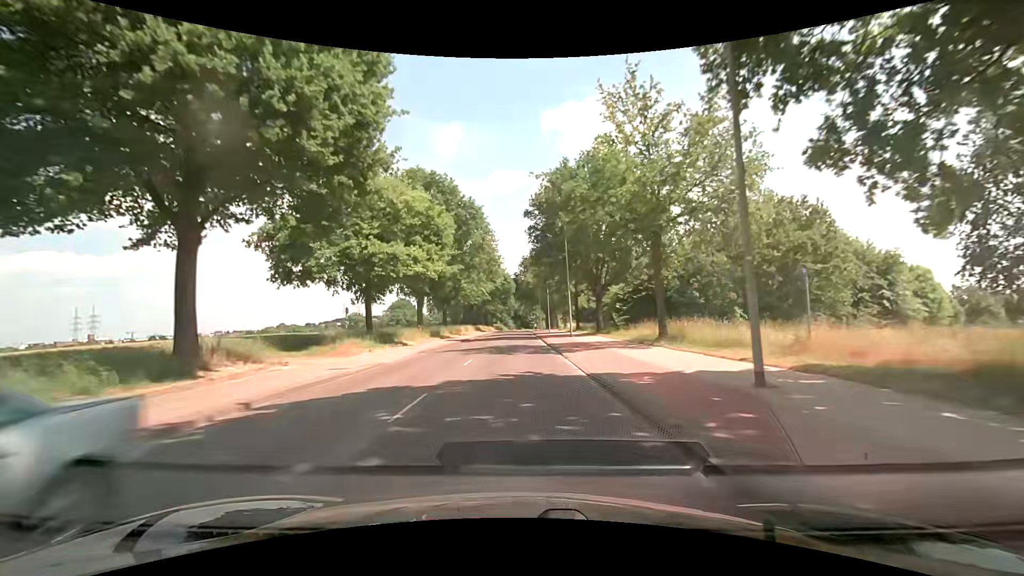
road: secondary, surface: asphalt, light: Day
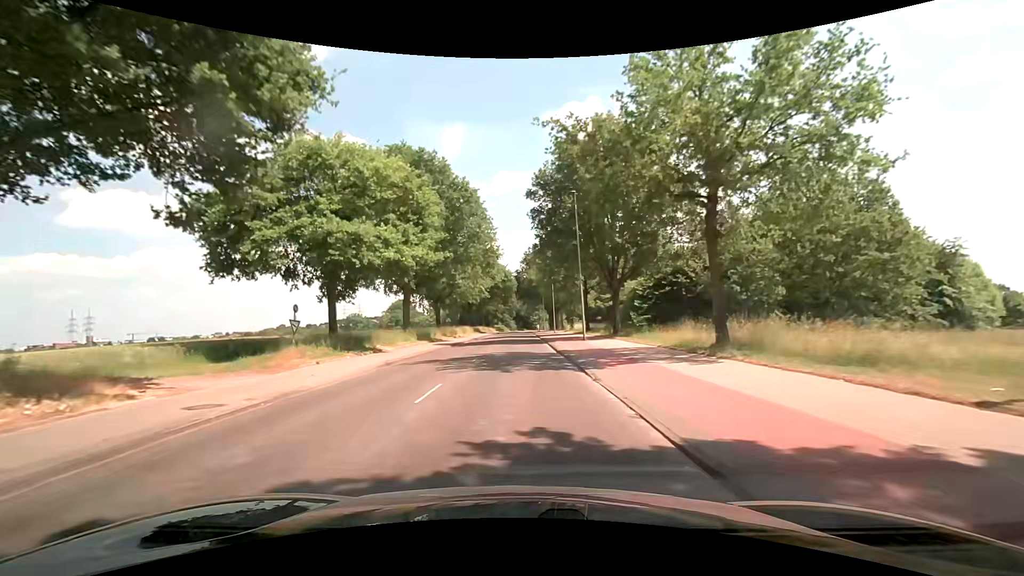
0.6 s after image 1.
(0.0, +7.4) m; 0°
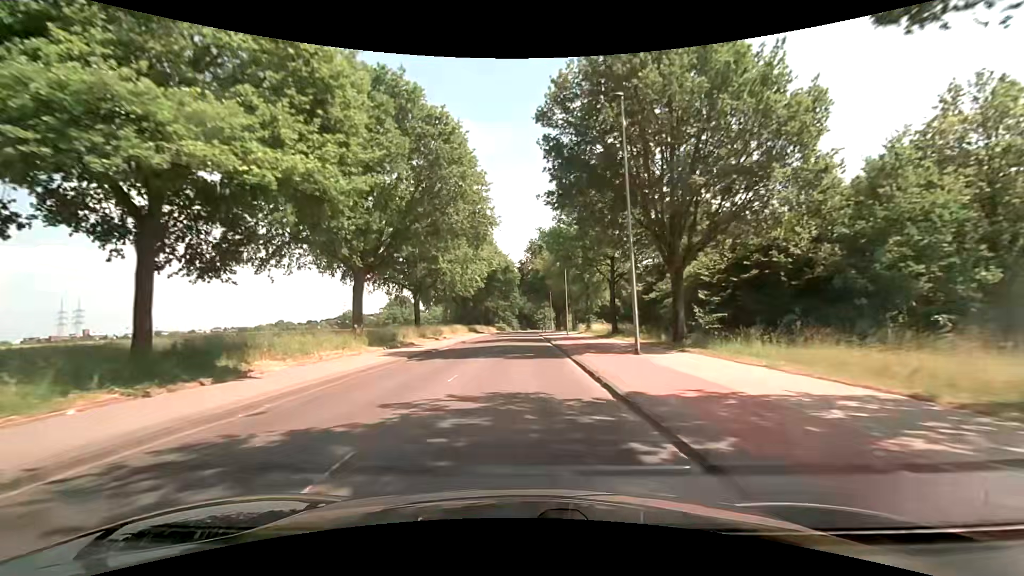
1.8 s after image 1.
(-0.2, +15.0) m; -1°
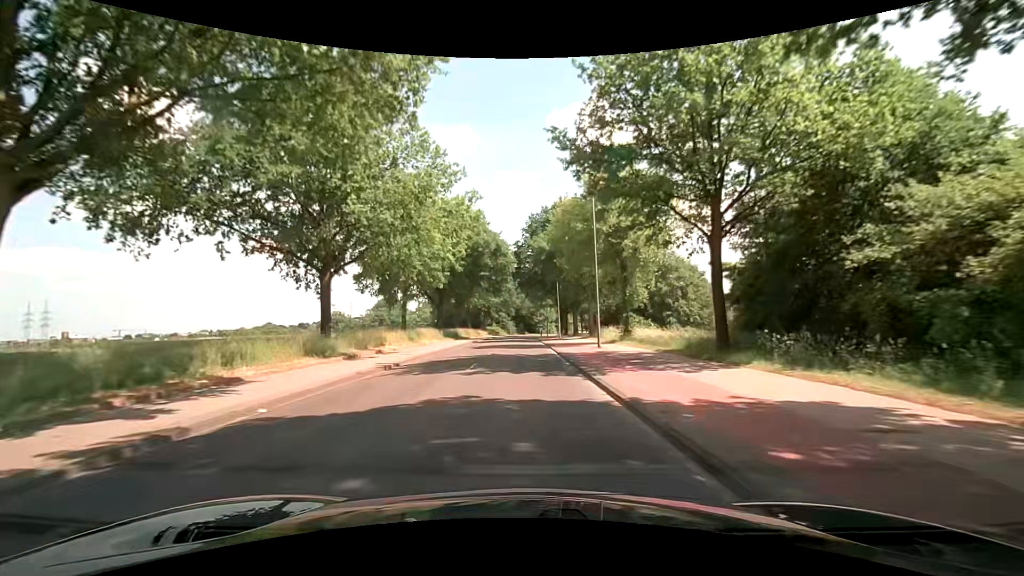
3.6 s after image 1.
(+0.1, +22.9) m; 0°
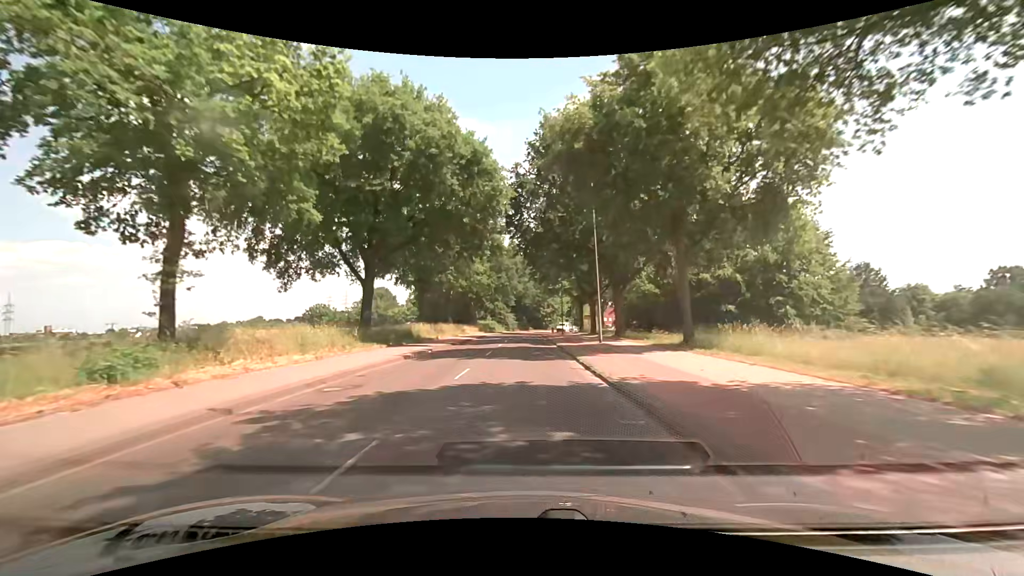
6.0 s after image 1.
(-0.1, +30.7) m; -1°
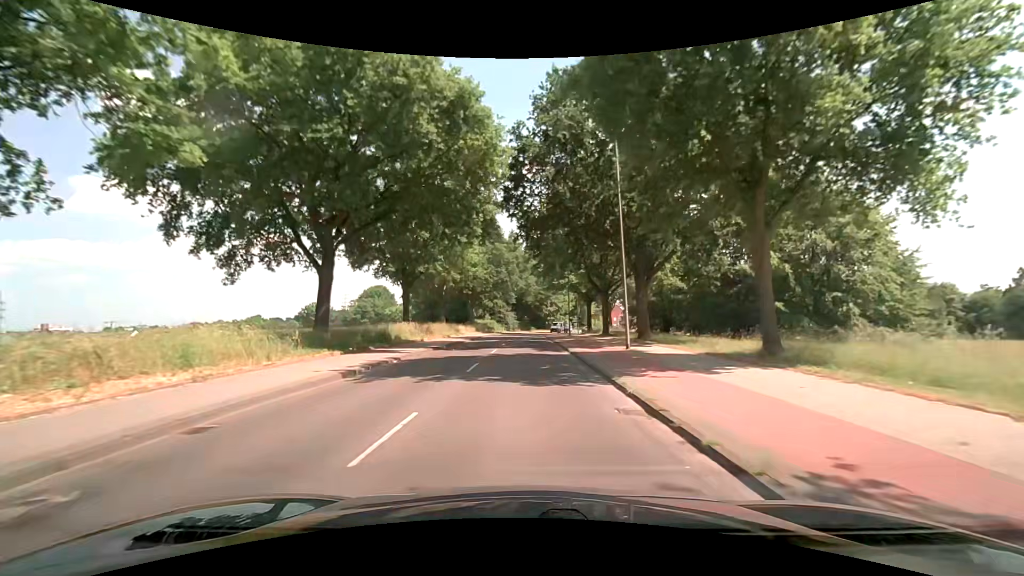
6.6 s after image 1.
(0.0, +7.5) m; 0°
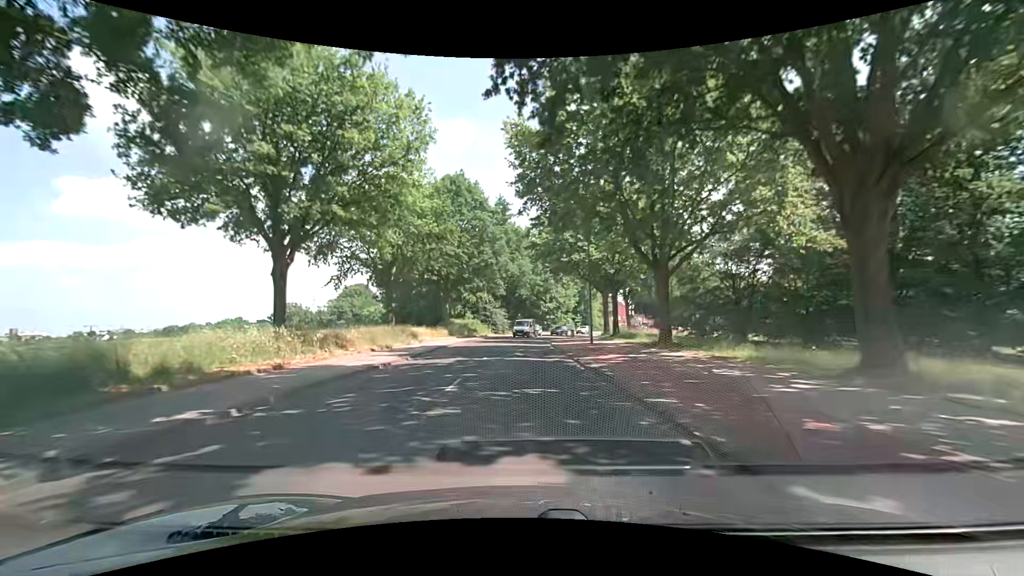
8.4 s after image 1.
(0.0, +21.9) m; +1°
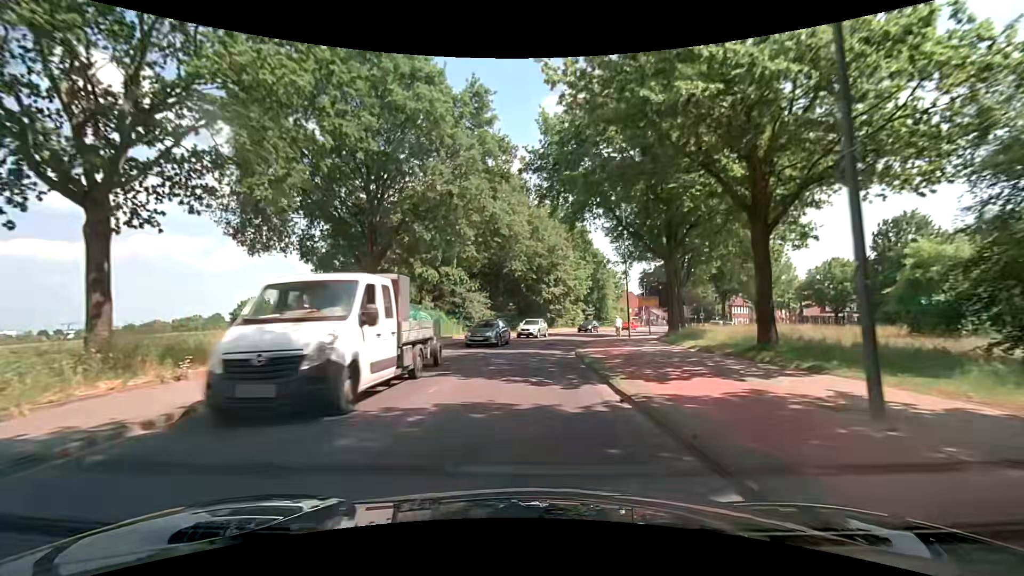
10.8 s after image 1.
(-0.3, +27.2) m; +1°
